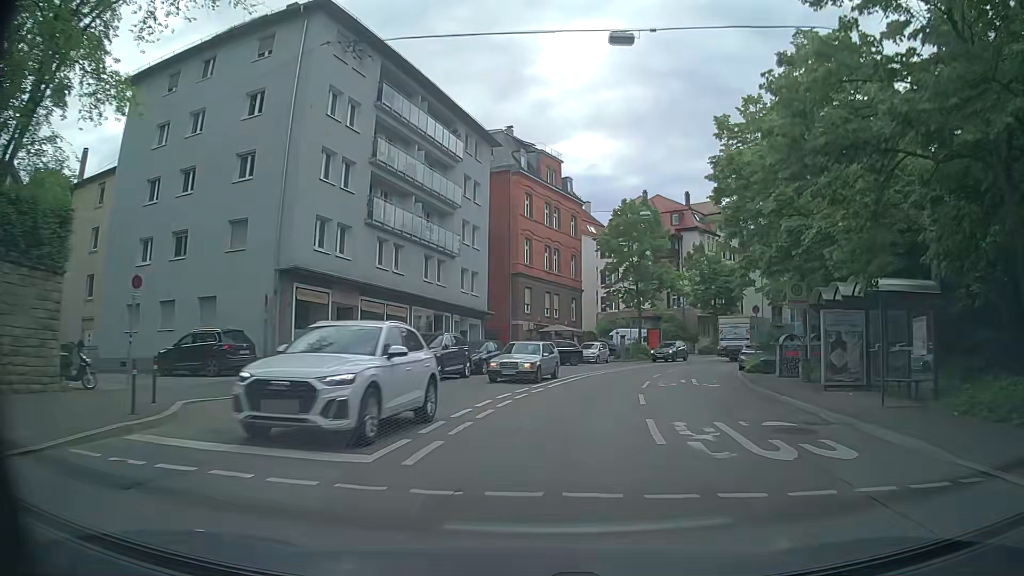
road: secondary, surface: asphalt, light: Day
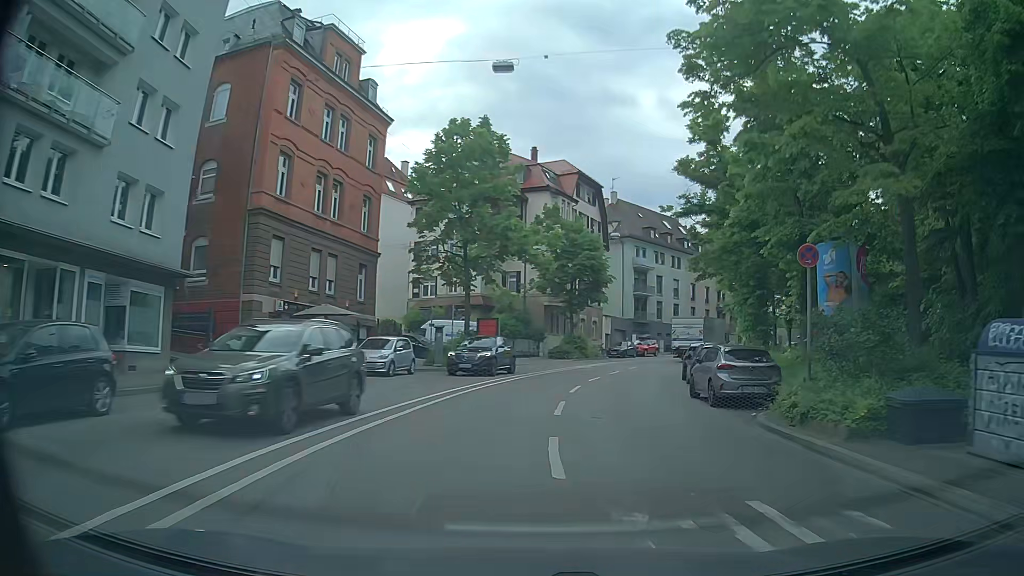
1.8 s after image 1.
(+2.4, +21.0) m; +15°
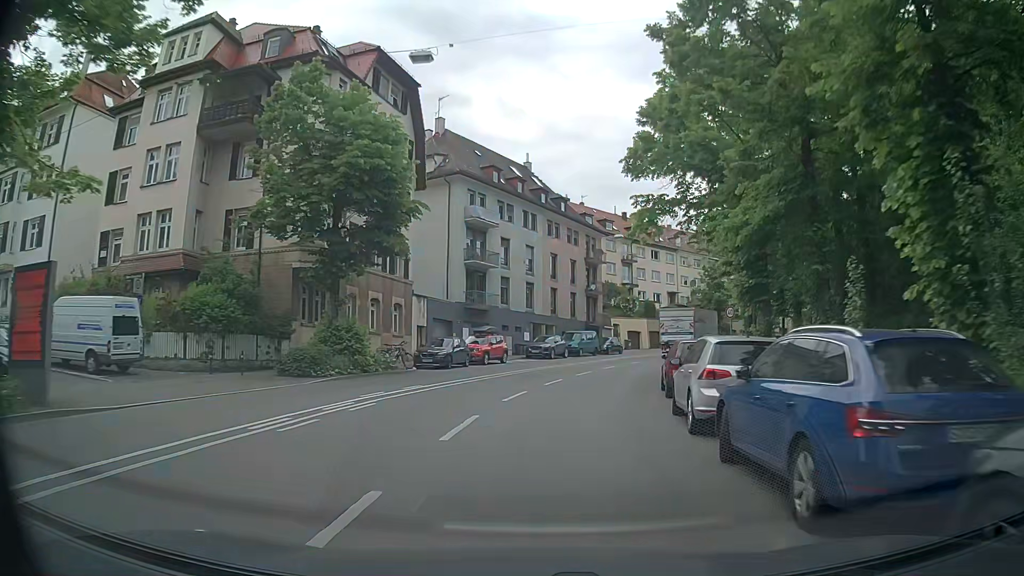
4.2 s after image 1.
(+3.8, +27.8) m; +12°
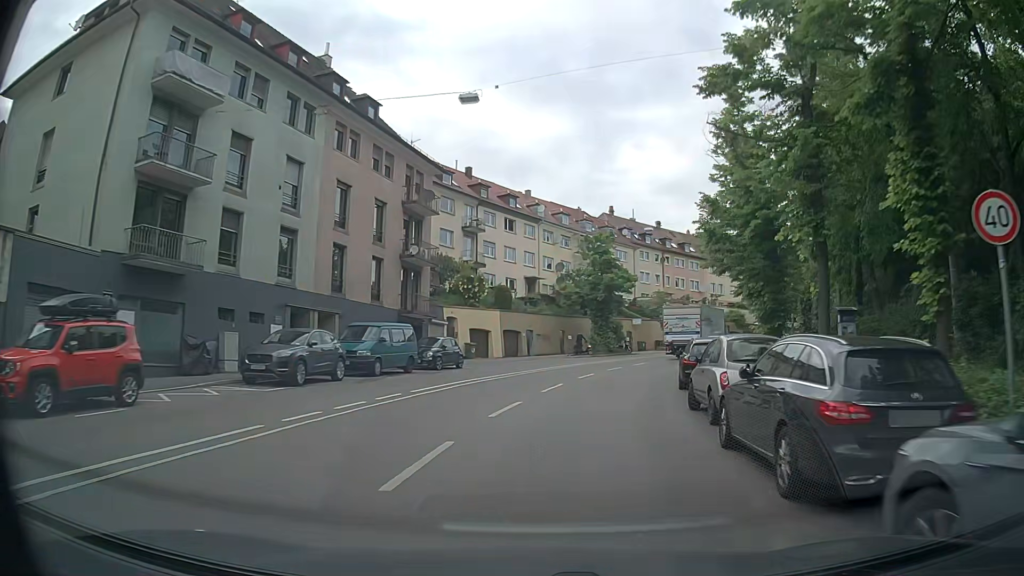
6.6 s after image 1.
(+3.6, +26.7) m; +15°
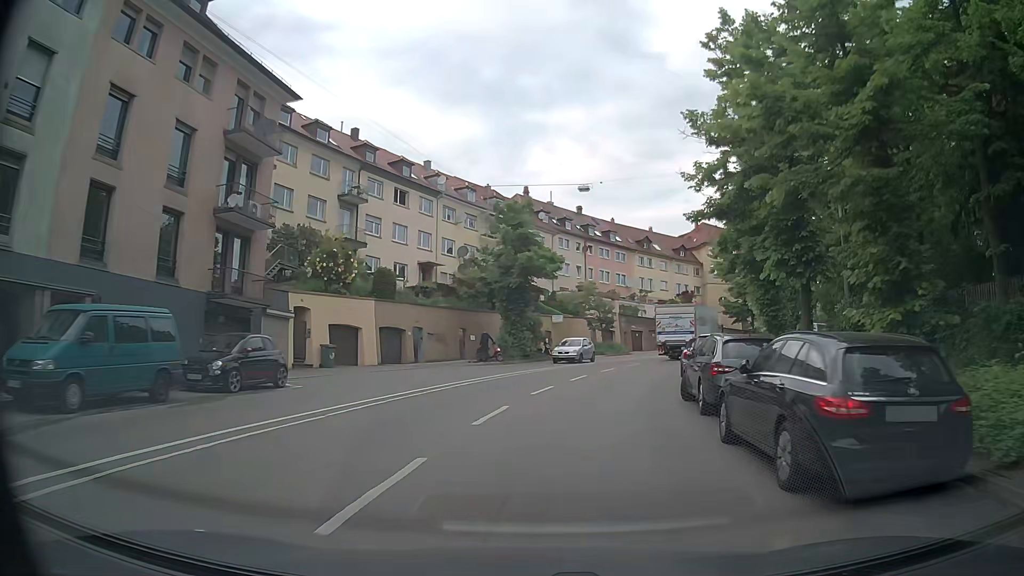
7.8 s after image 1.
(+0.9, +13.4) m; +8°
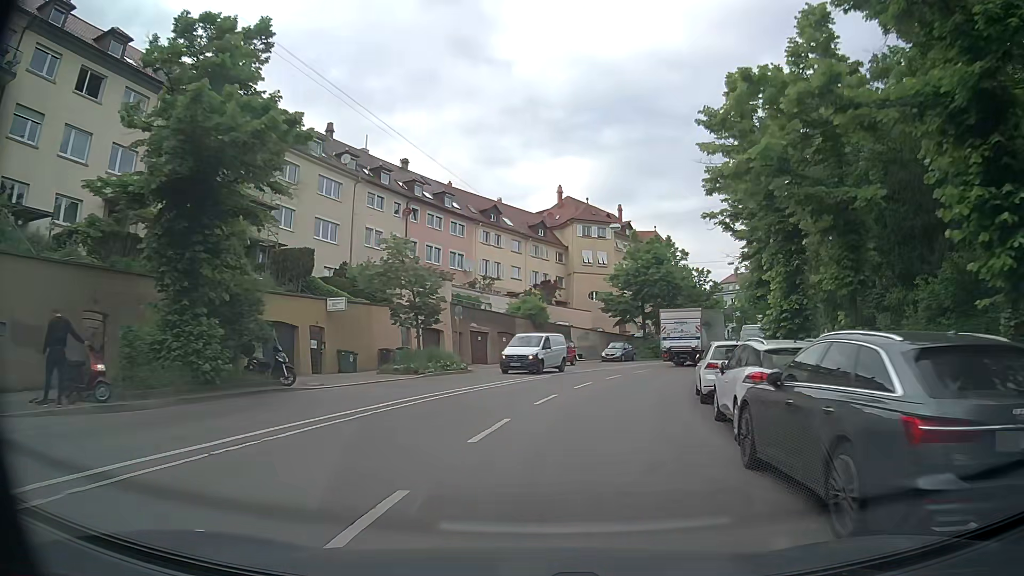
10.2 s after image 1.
(+3.2, +25.2) m; +14°
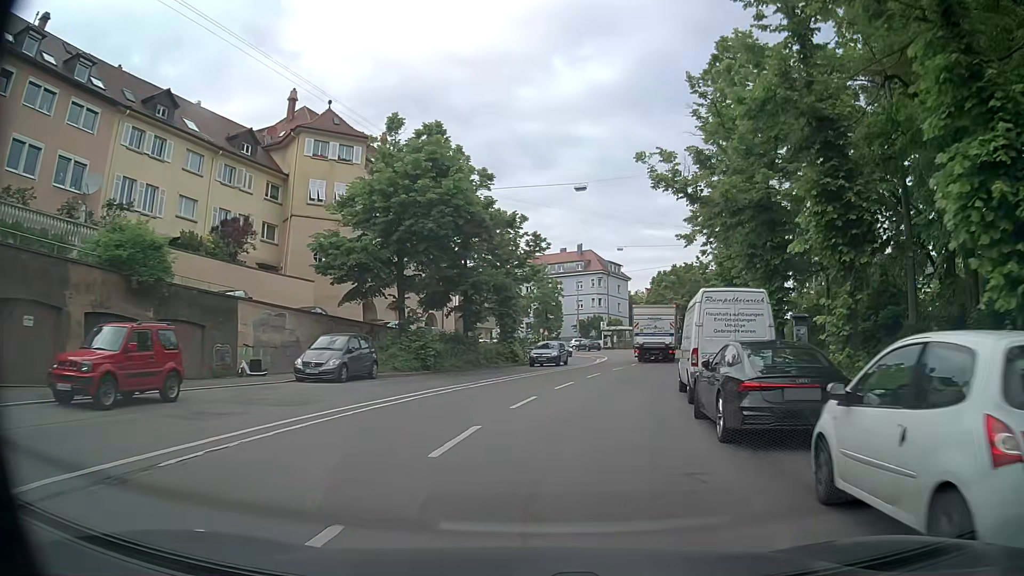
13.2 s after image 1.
(+5.3, +30.8) m; +20°
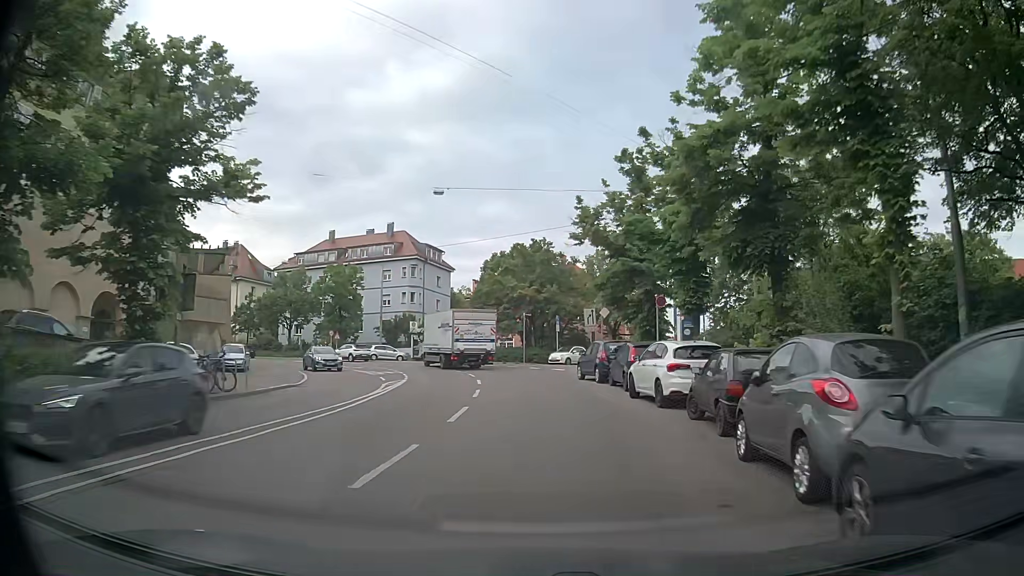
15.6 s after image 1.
(+3.1, +25.5) m; +15°
(0, +10) (0, +20) (-1, +30) (-3, +40) (-7, +49) (-13, +57) (-20, +63) (-29, +68) (-39, +71) (-48, +74) m
